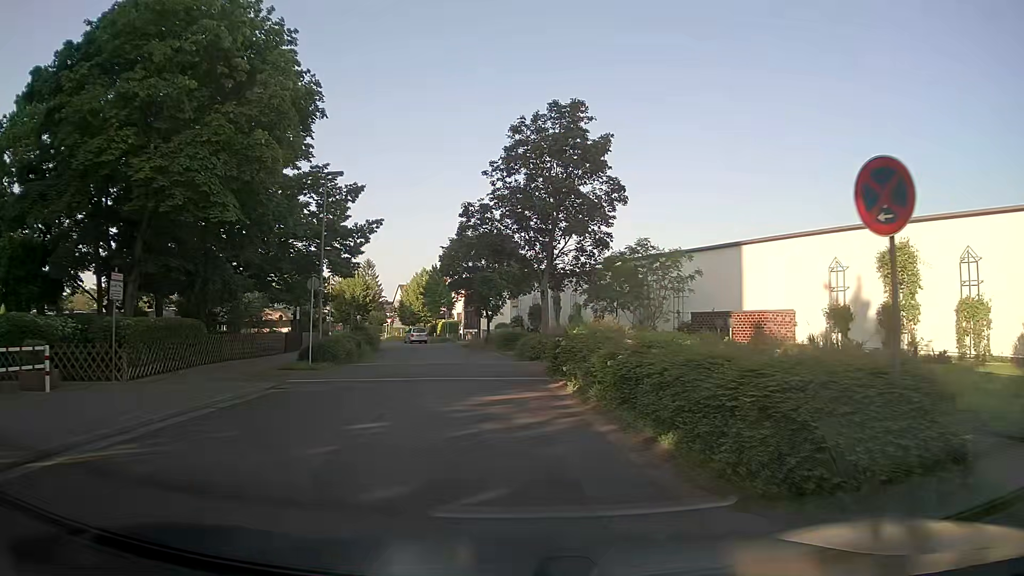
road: residential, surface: asphalt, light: Day
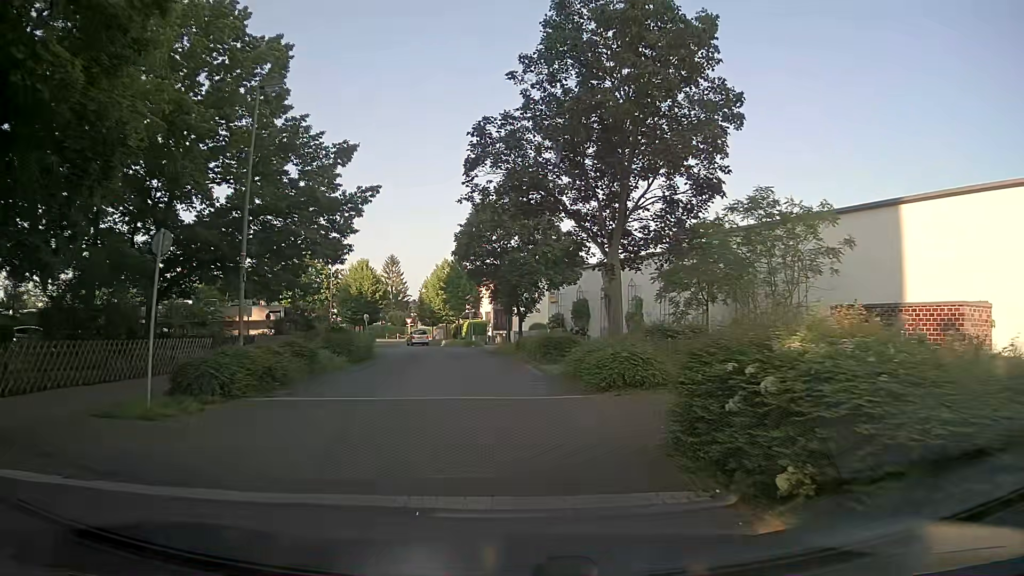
(-0.4, +11.5) m; -3°
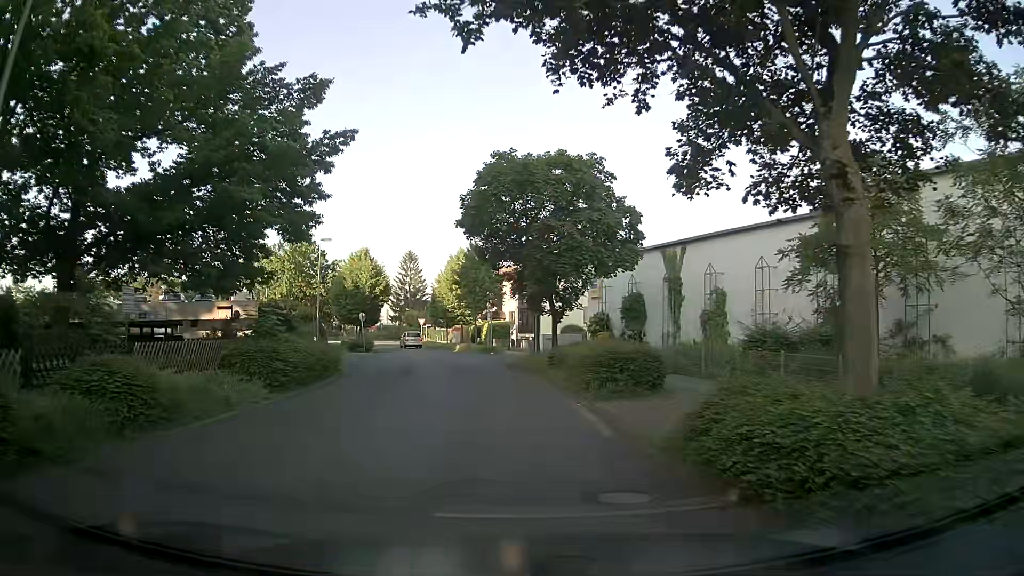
(-0.3, +10.7) m; -2°
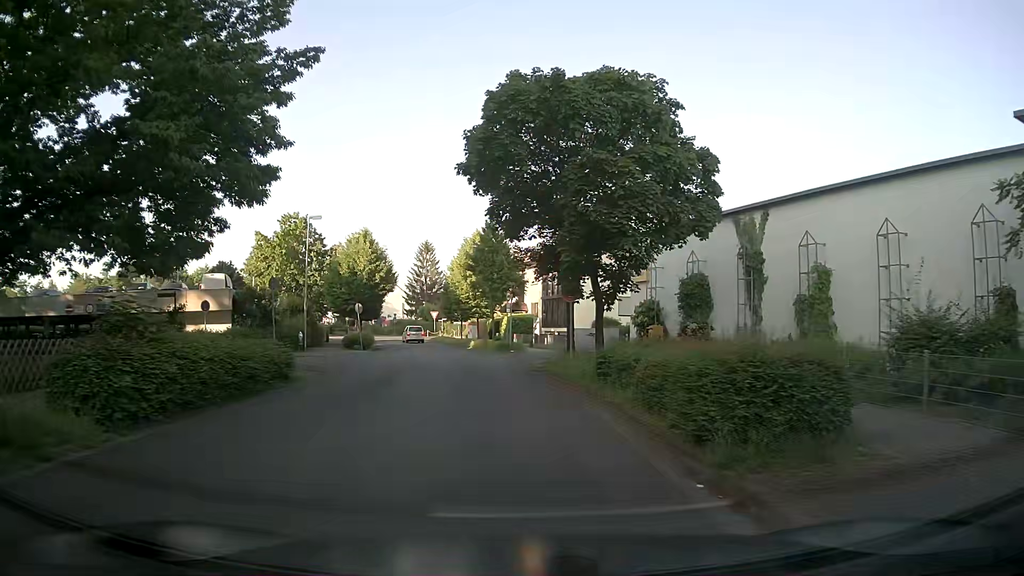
(-0.2, +7.5) m; -1°
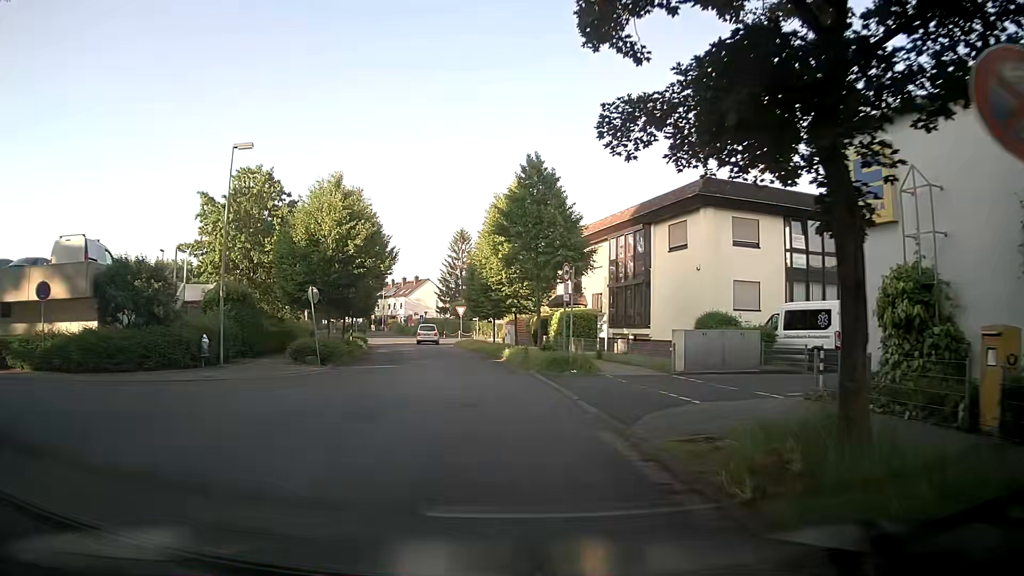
(-1.0, +16.9) m; -5°
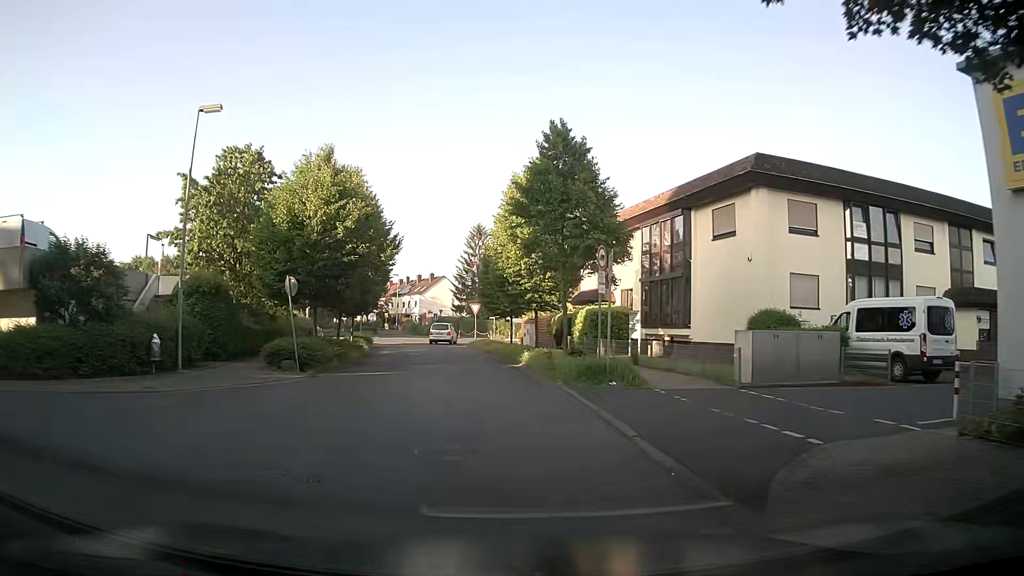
(-0.1, +4.5) m; -2°
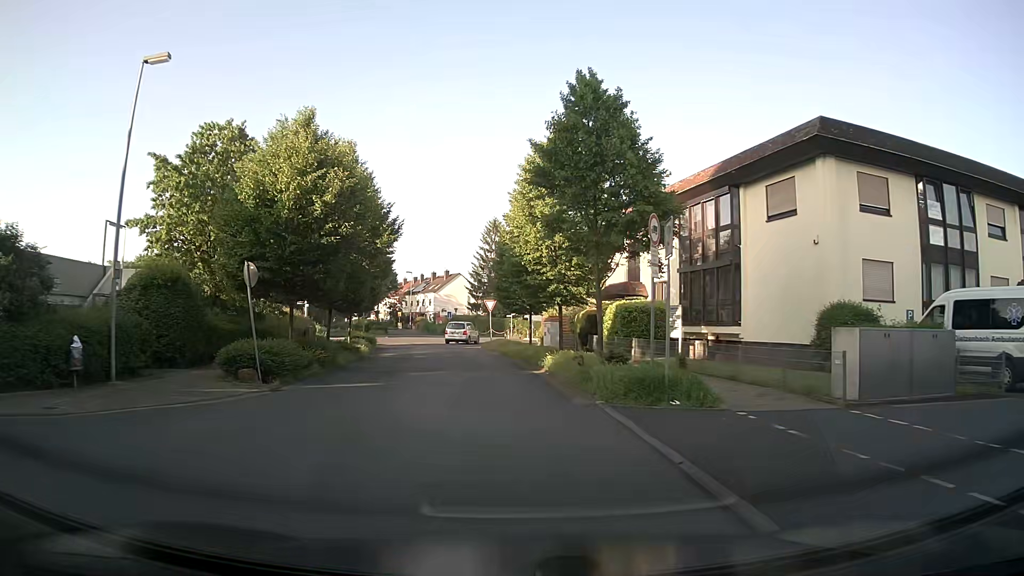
(-0.1, +4.6) m; -2°
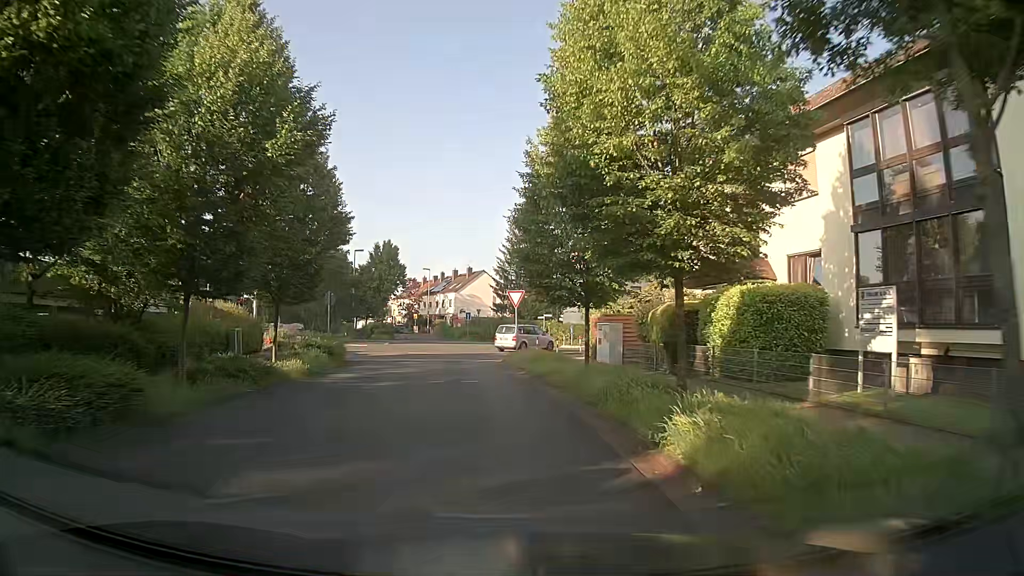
(-0.4, +14.1) m; -2°
